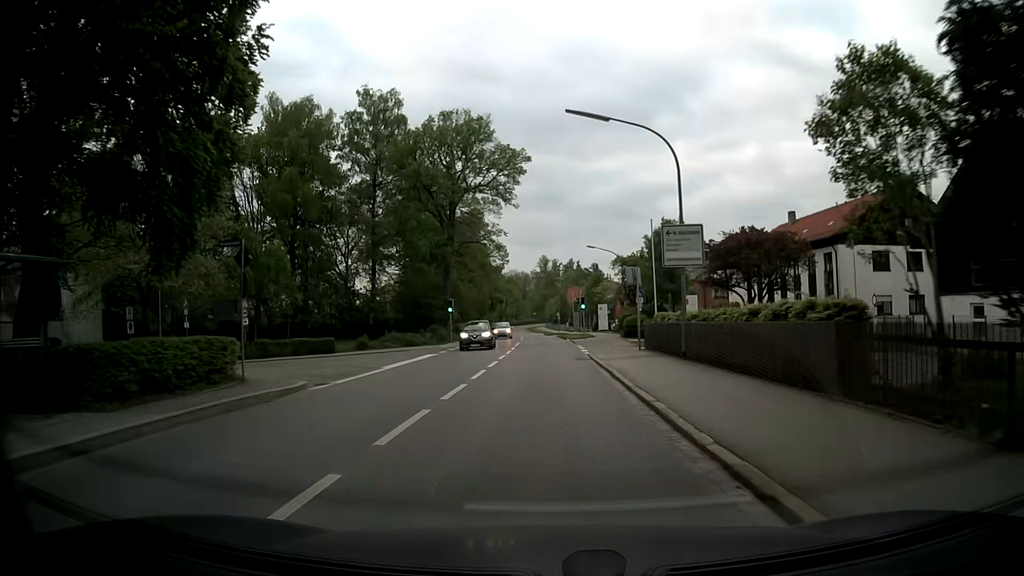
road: secondary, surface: asphalt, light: Day
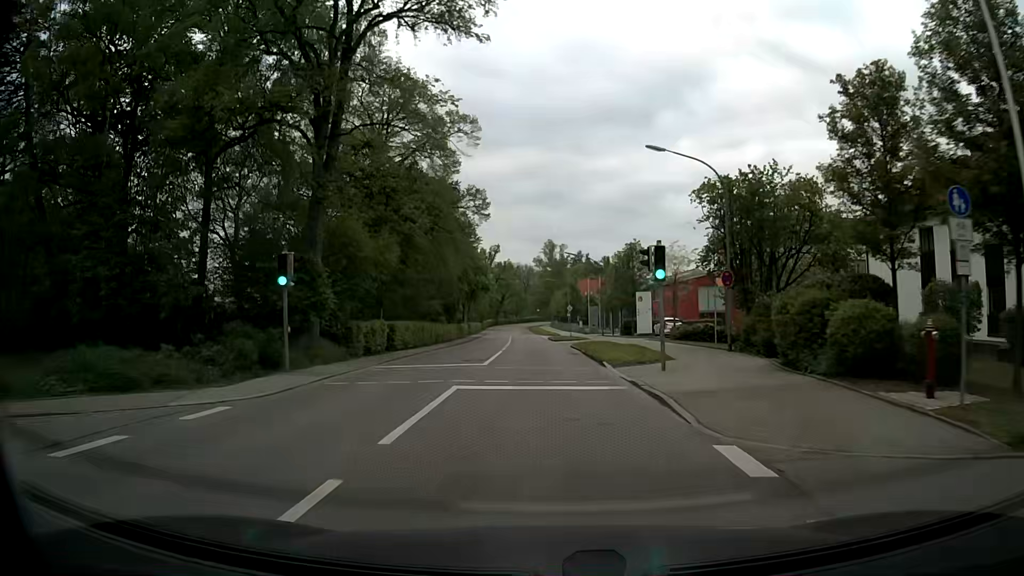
(-0.1, +31.8) m; -1°
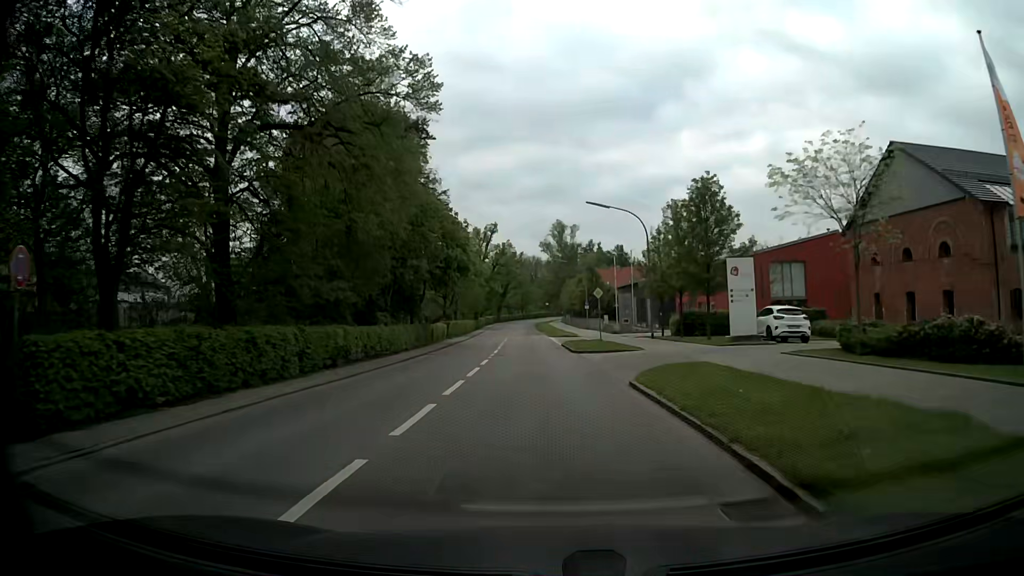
(0.0, +23.9) m; -1°
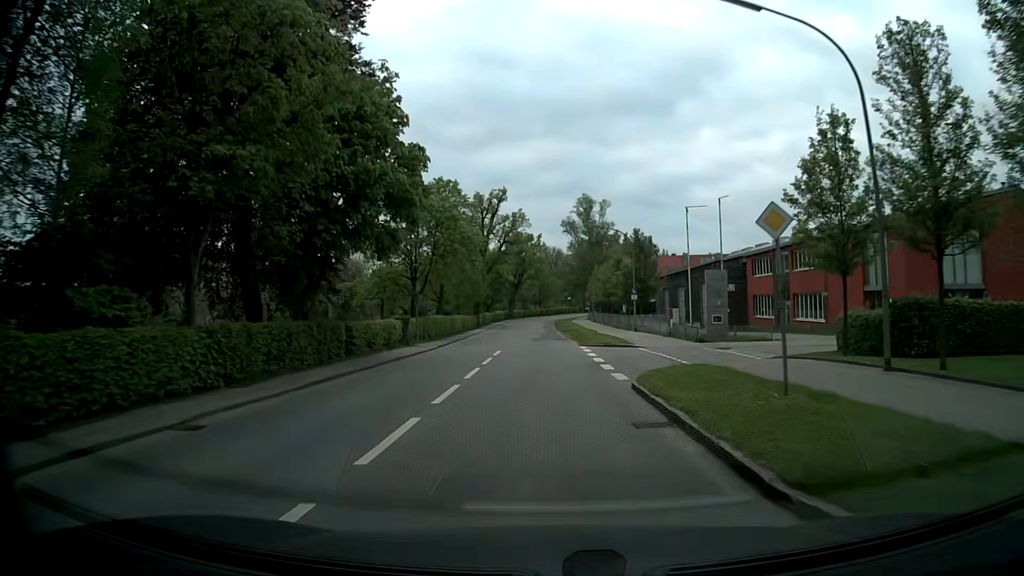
(-0.3, +24.2) m; -2°
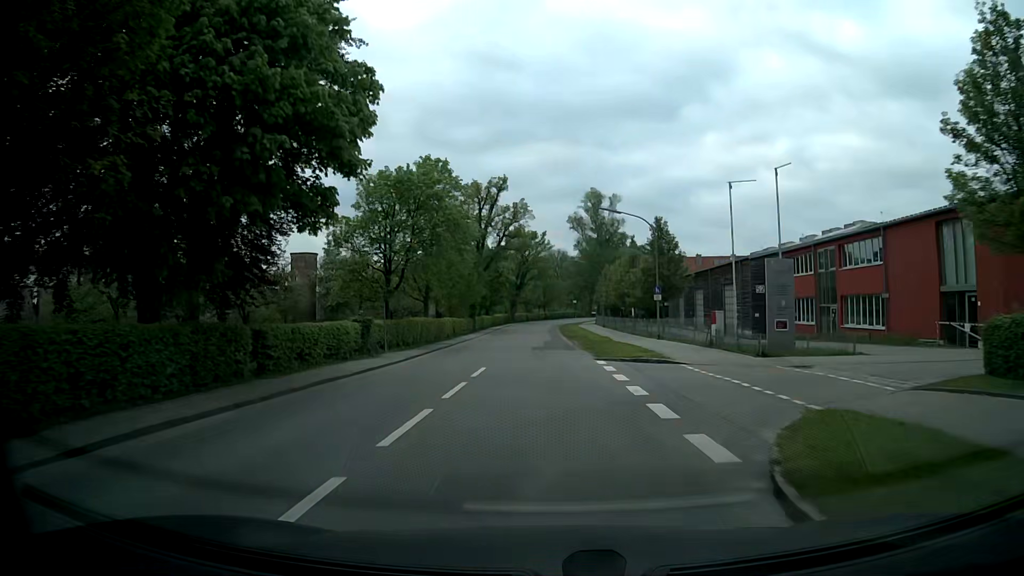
(0.0, +8.1) m; 0°
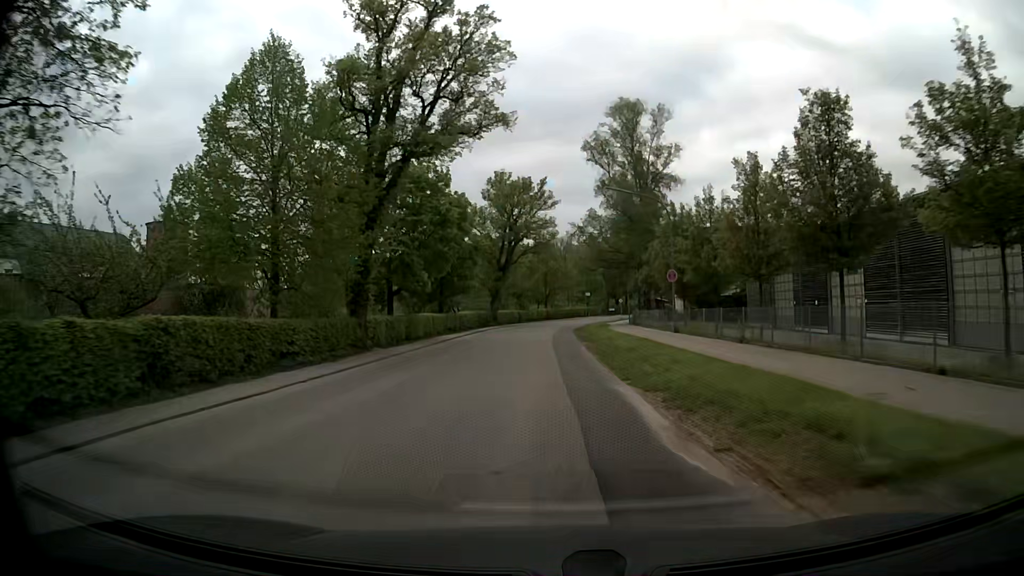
(-0.5, +40.6) m; -1°
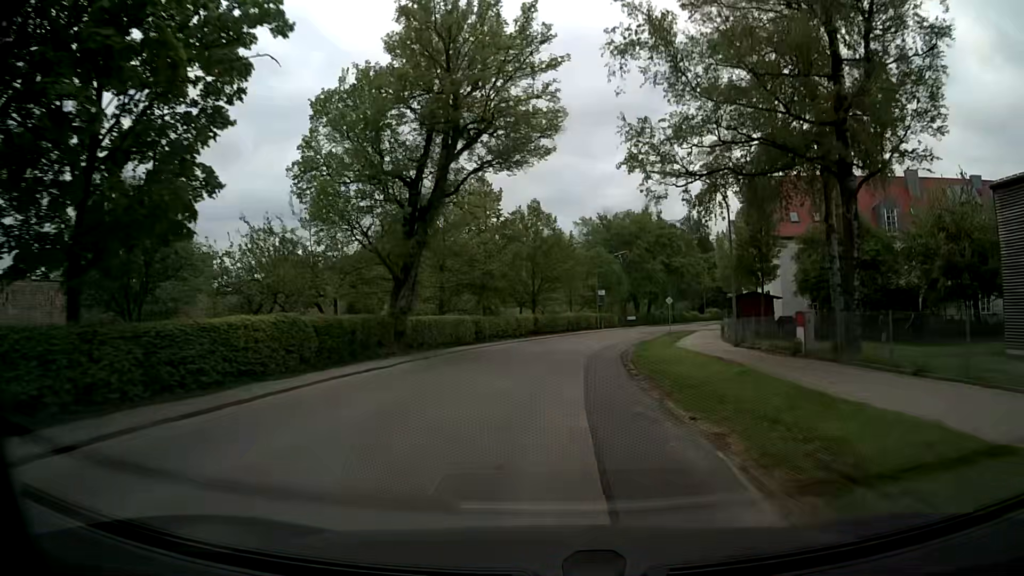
(0.0, +40.2) m; +1°
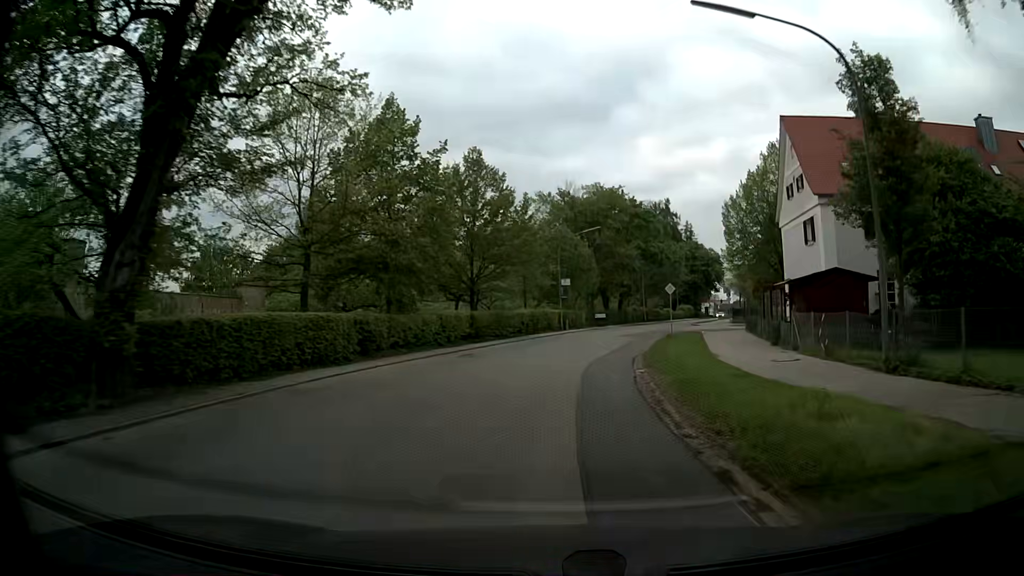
(+0.5, +15.9) m; +4°
(0, +10) (+1, +20) (+3, +30) (+5, +40) (+7, +49) (+10, +59) (+13, +68) (+17, +78) (+20, +87) (+23, +97) m
